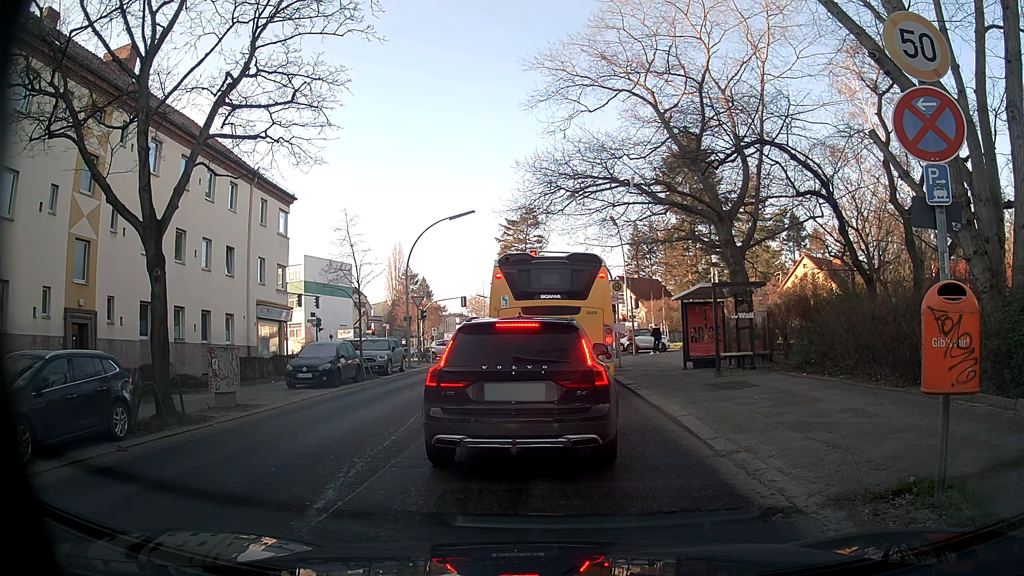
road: tertiary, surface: asphalt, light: Day
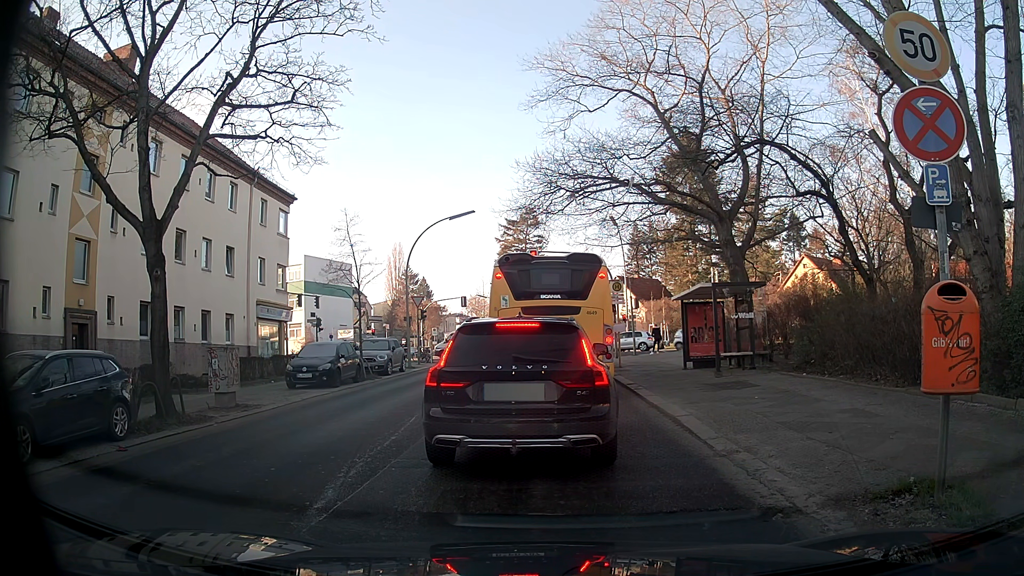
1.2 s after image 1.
(0.0, 0.0) m; 0°
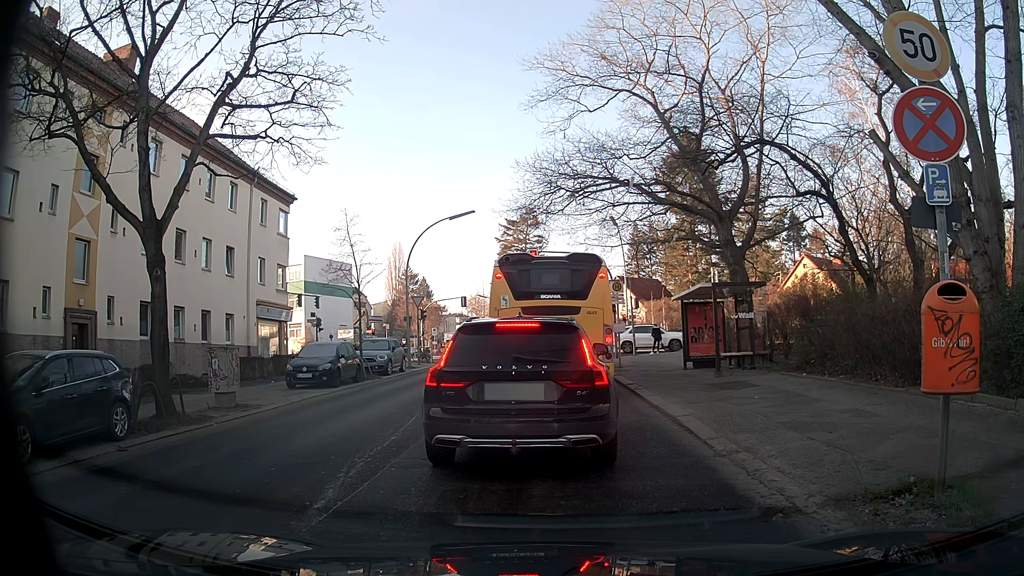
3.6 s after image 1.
(0.0, 0.0) m; 0°
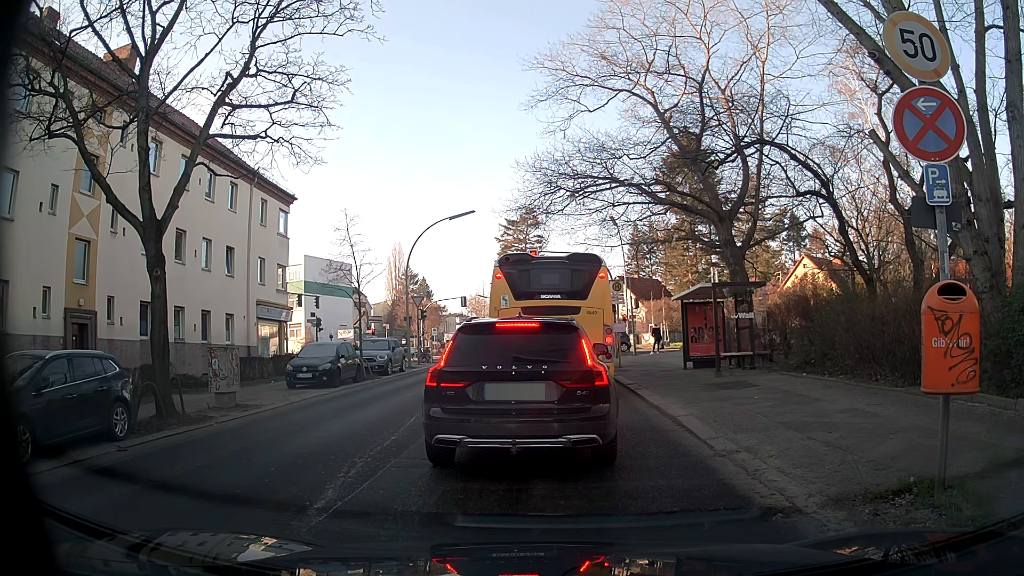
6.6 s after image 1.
(0.0, 0.0) m; 0°
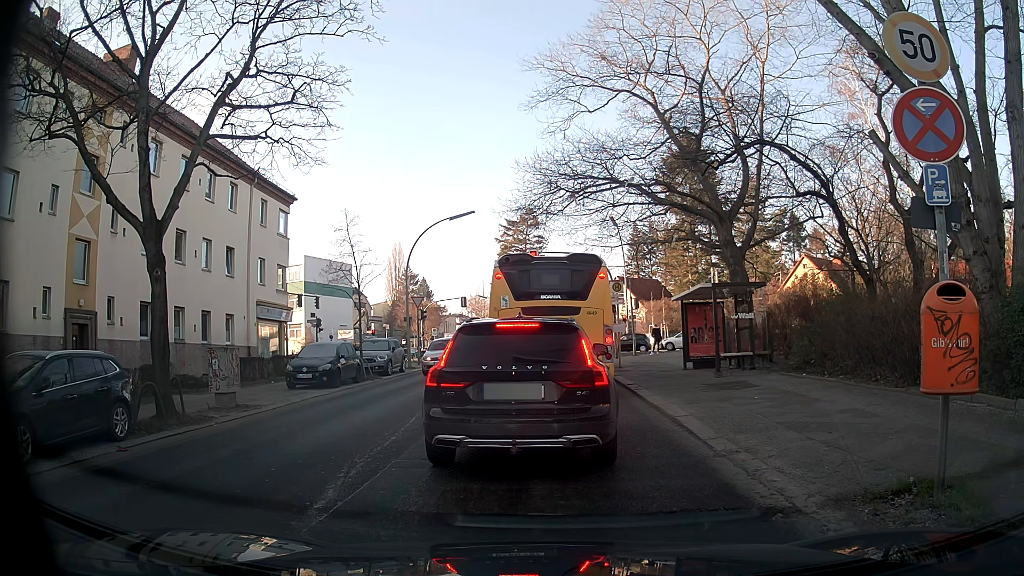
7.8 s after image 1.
(0.0, 0.0) m; 0°
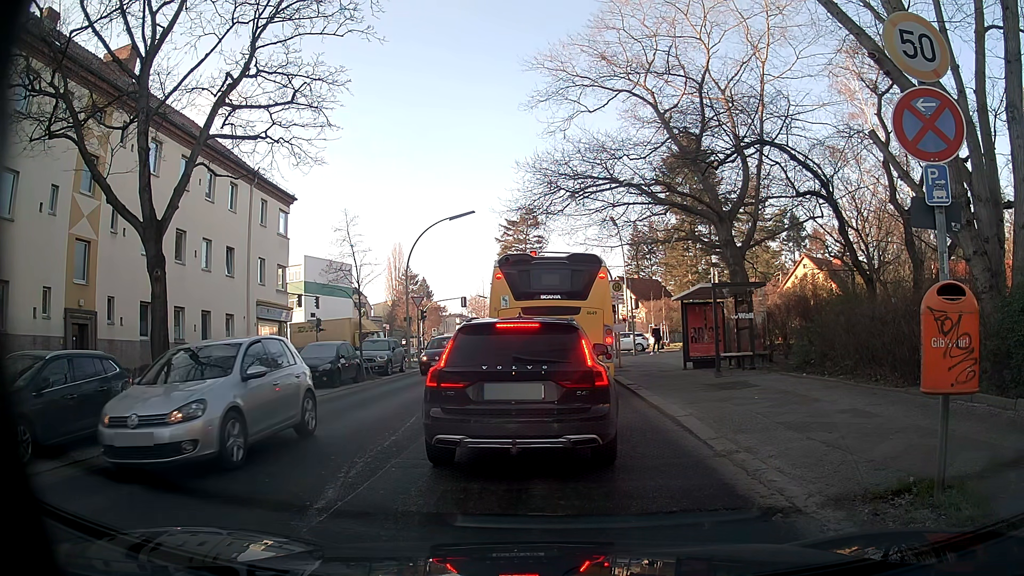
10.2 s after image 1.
(0.0, 0.0) m; 0°
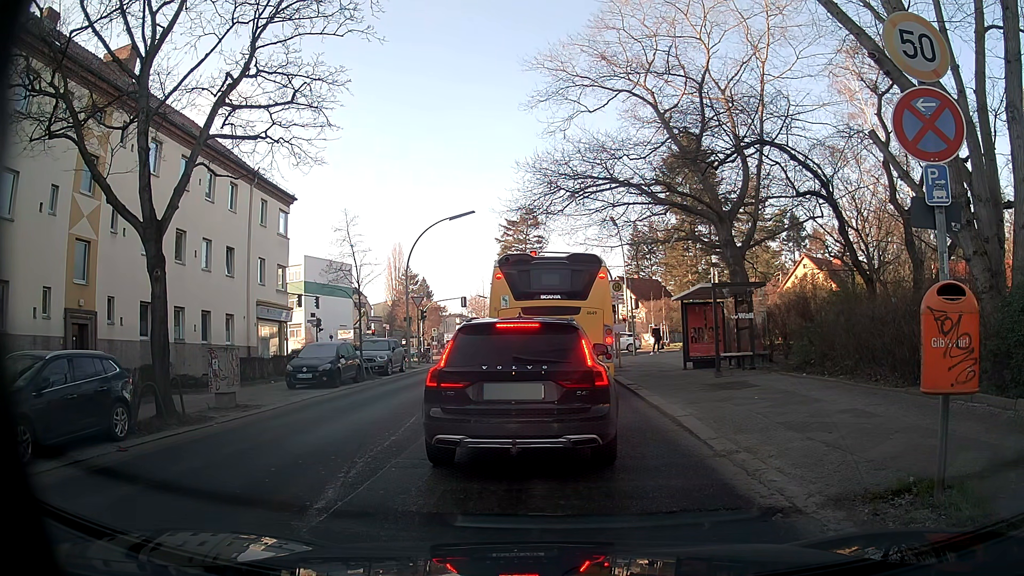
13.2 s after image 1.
(0.0, 0.0) m; 0°
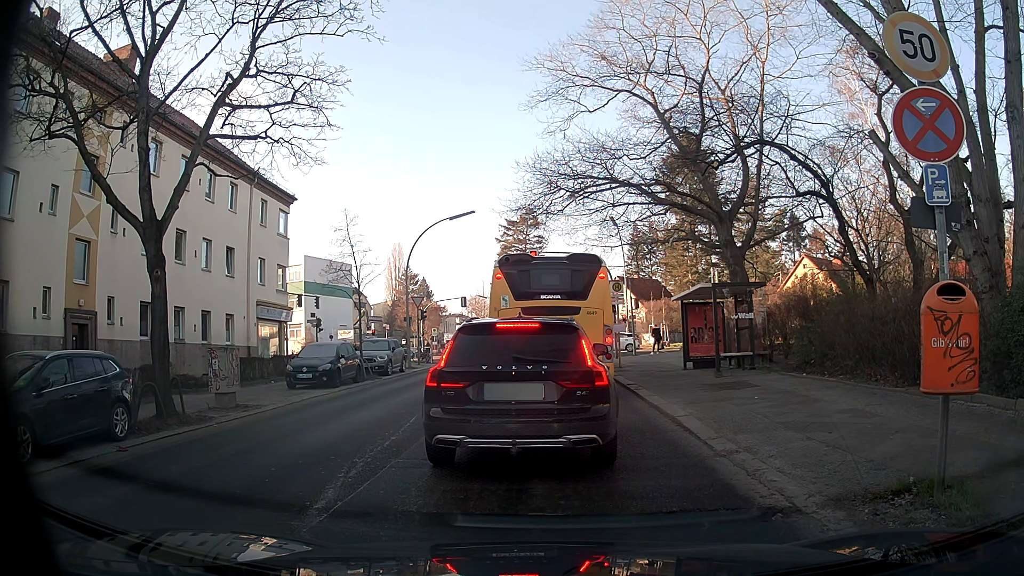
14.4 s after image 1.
(0.0, 0.0) m; 0°
